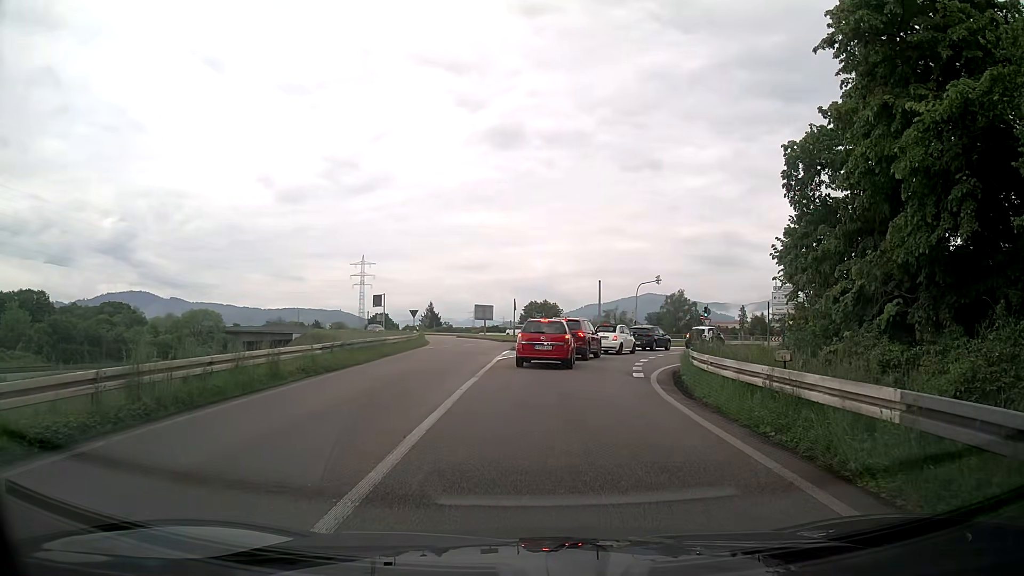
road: trunk_link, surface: asphalt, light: Day
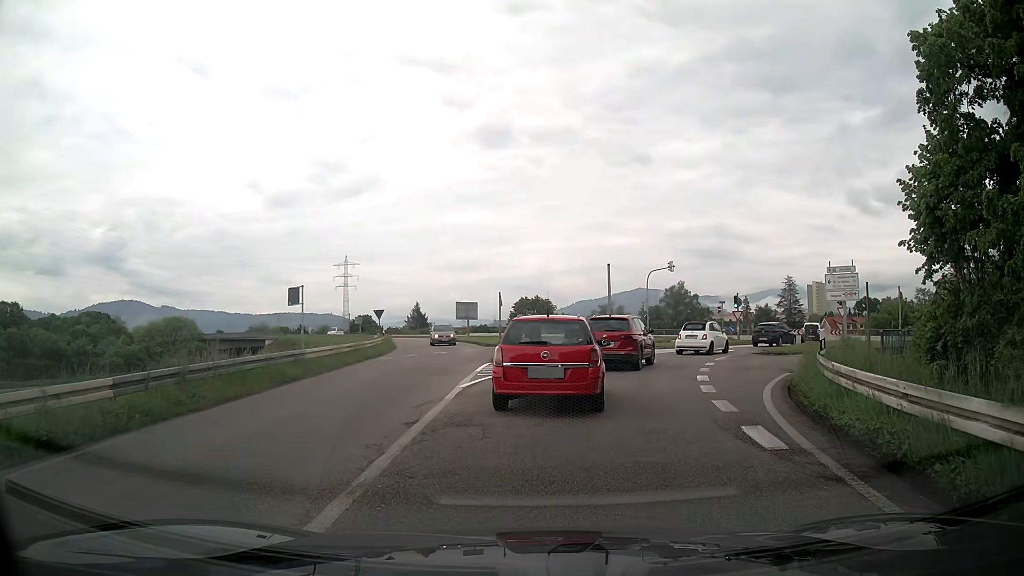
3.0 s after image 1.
(-0.1, +10.6) m; -1°
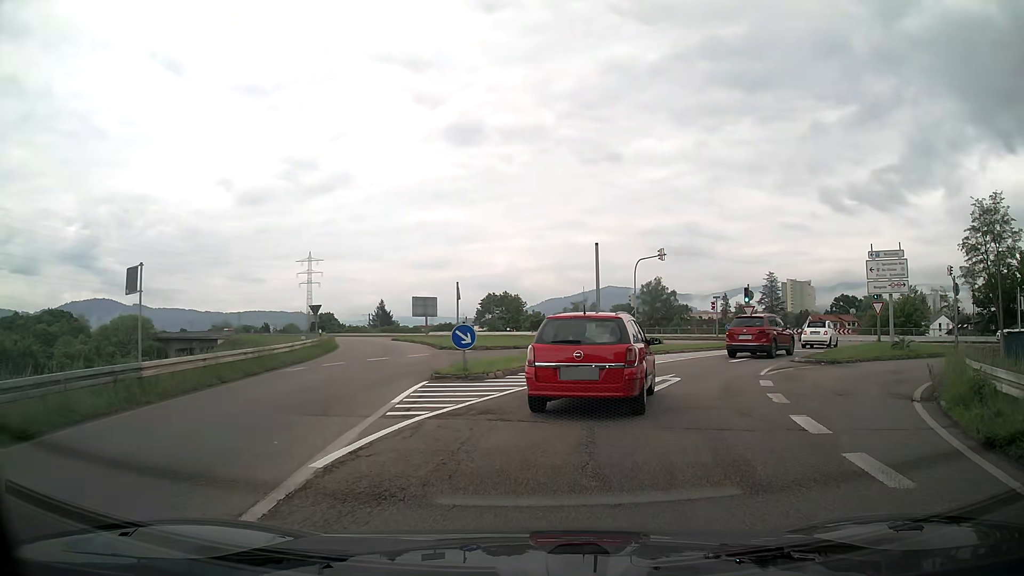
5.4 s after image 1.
(+0.3, +8.6) m; +3°
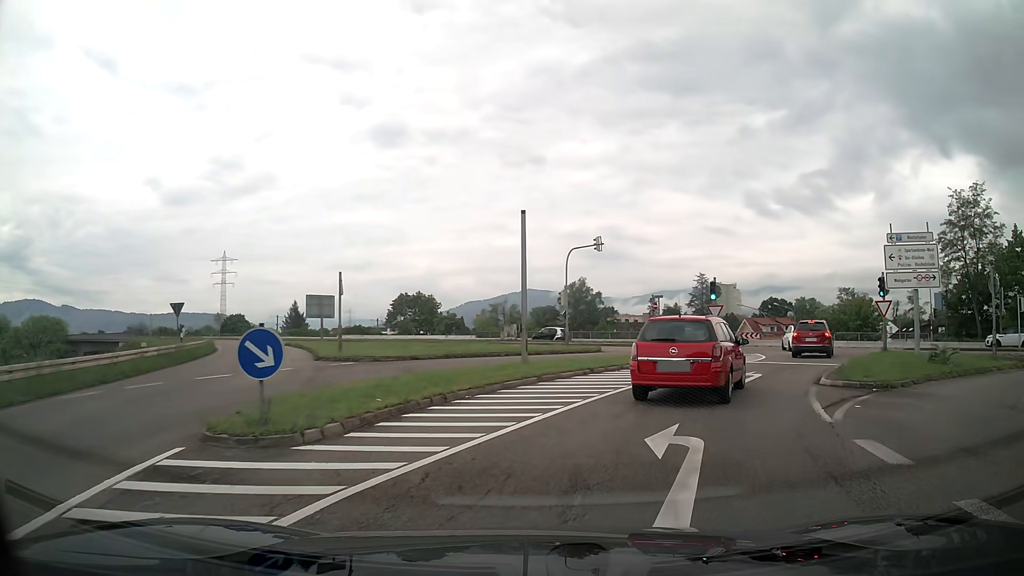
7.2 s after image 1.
(+0.5, +8.5) m; +7°
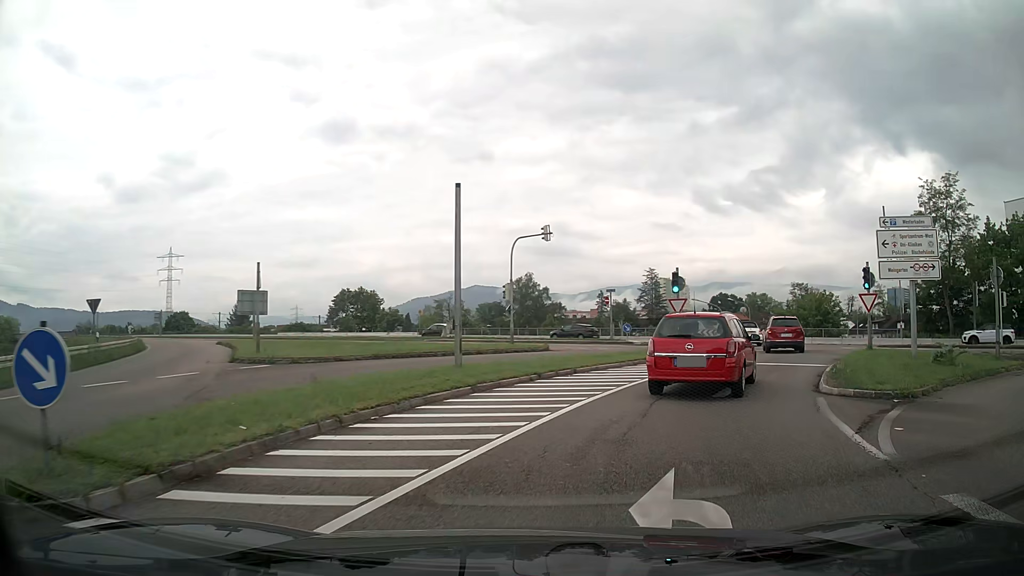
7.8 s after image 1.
(+0.1, +3.2) m; +5°
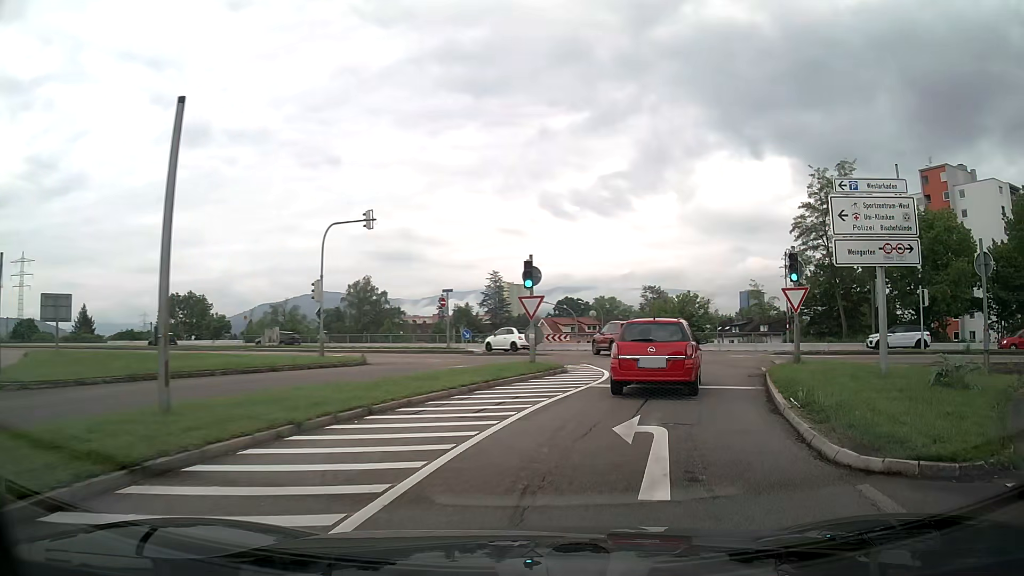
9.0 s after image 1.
(+0.8, +6.9) m; +14°
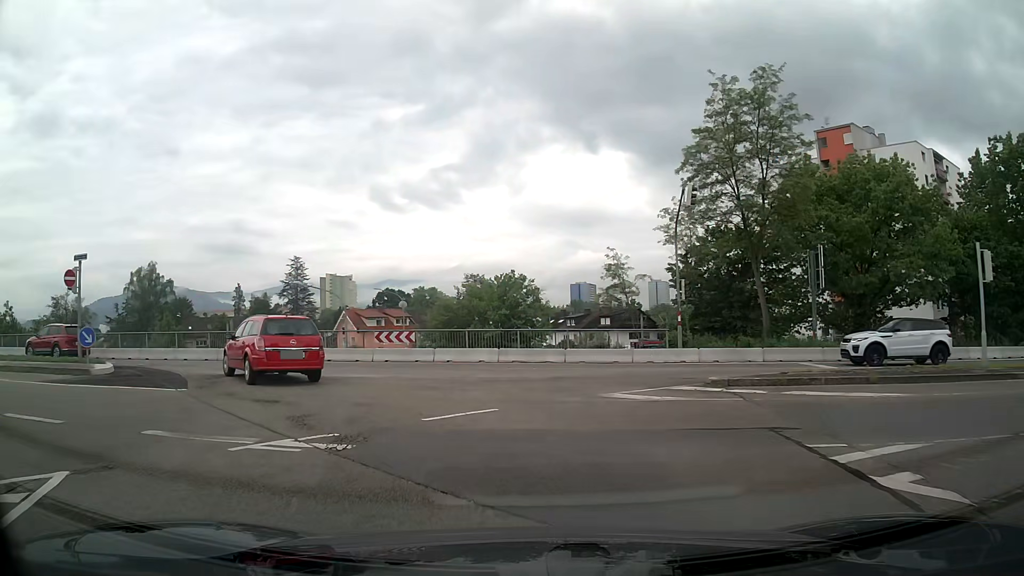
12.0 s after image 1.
(+4.3, +19.5) m; +13°
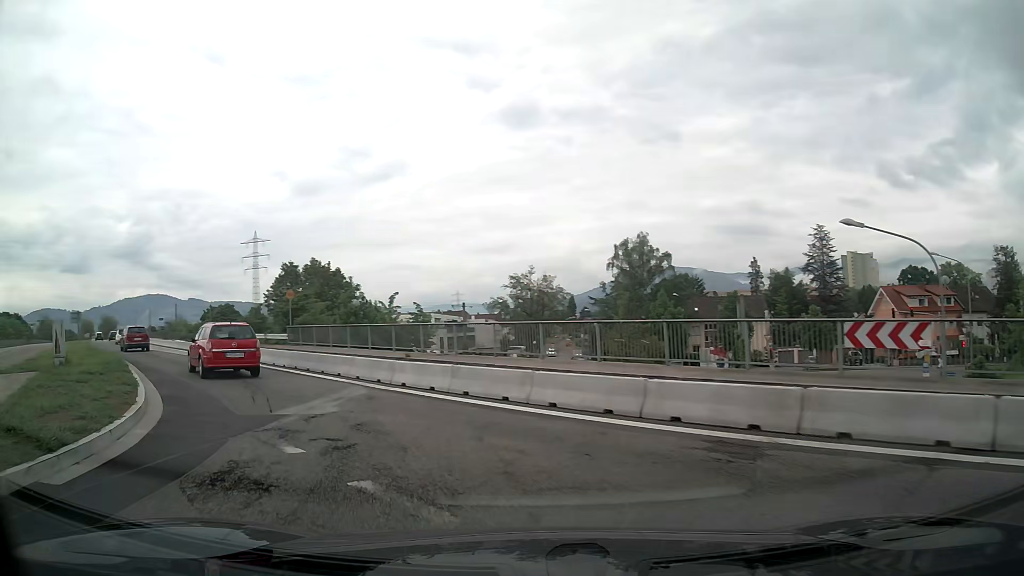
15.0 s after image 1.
(-6.9, +19.3) m; -45°
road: secondary_link
(-2, +10) (-7, +18) (-14, +26) (-20, +34) (-27, +41) (-33, +49) (-39, +57) (-45, +65) (-51, +73) (-56, +81) m
